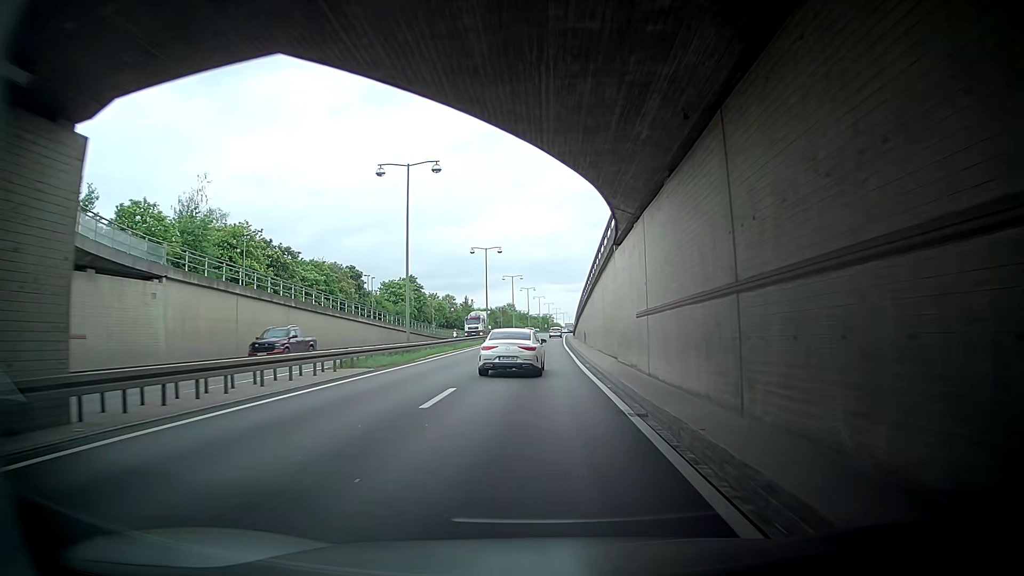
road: trunk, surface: asphalt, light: Day
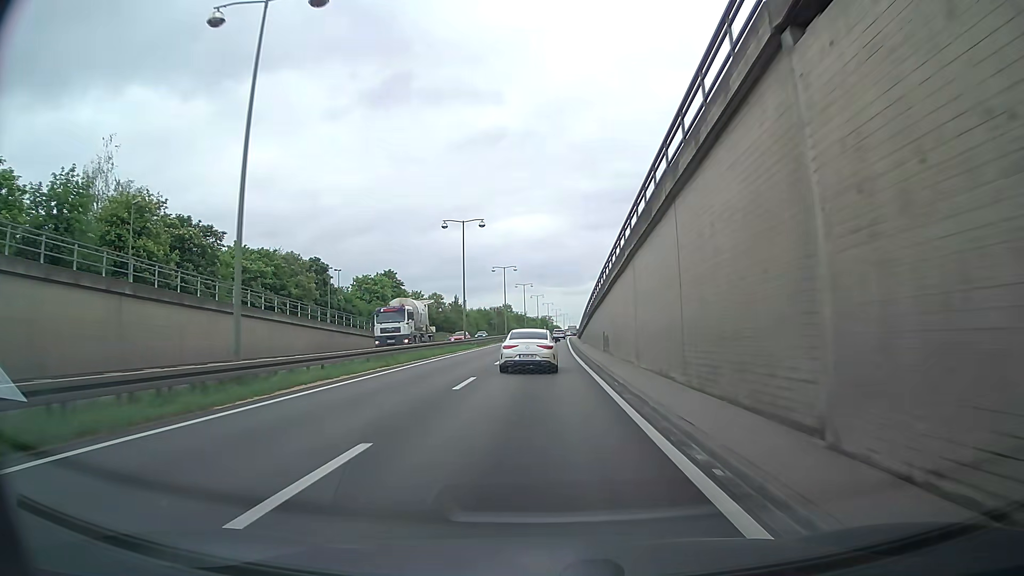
(-0.2, +19.9) m; -2°
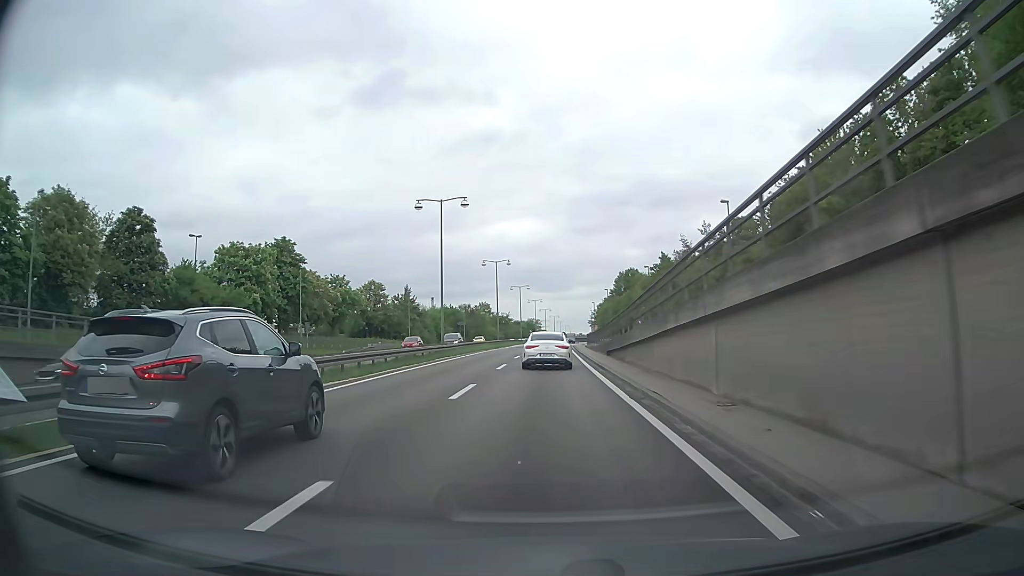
(+0.5, +50.1) m; +1°
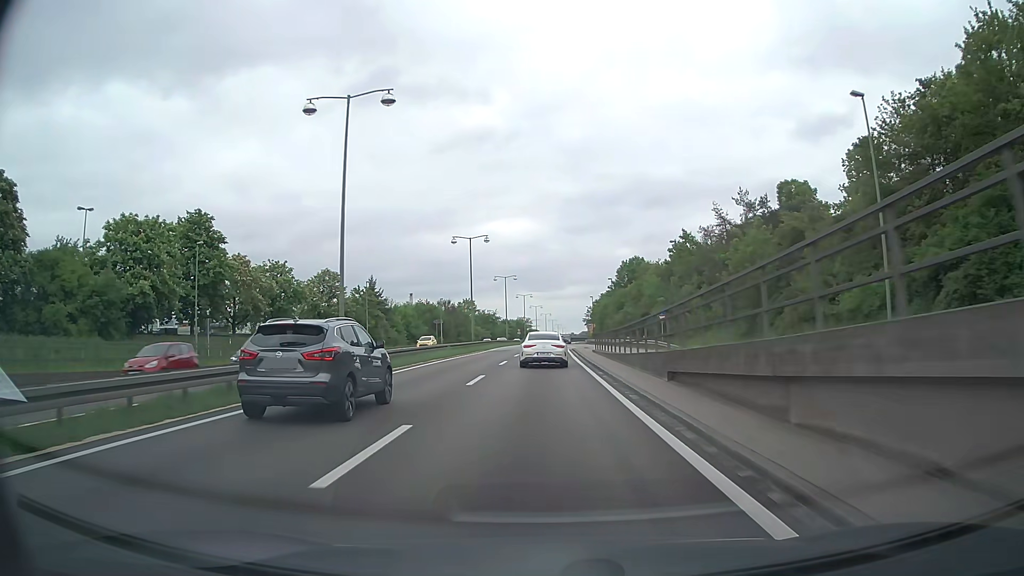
(+0.1, +20.1) m; 0°
